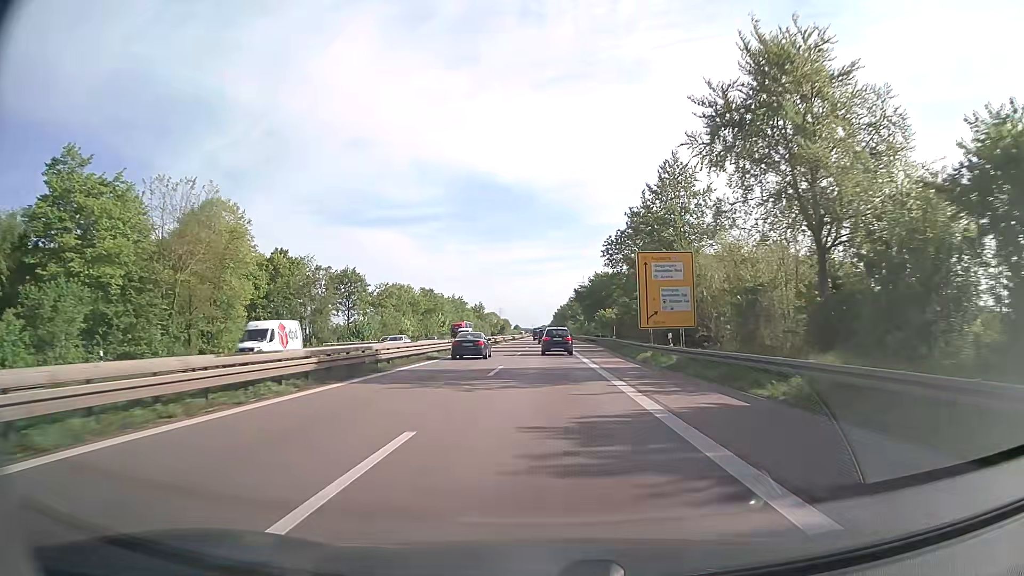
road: trunk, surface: asphalt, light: Day
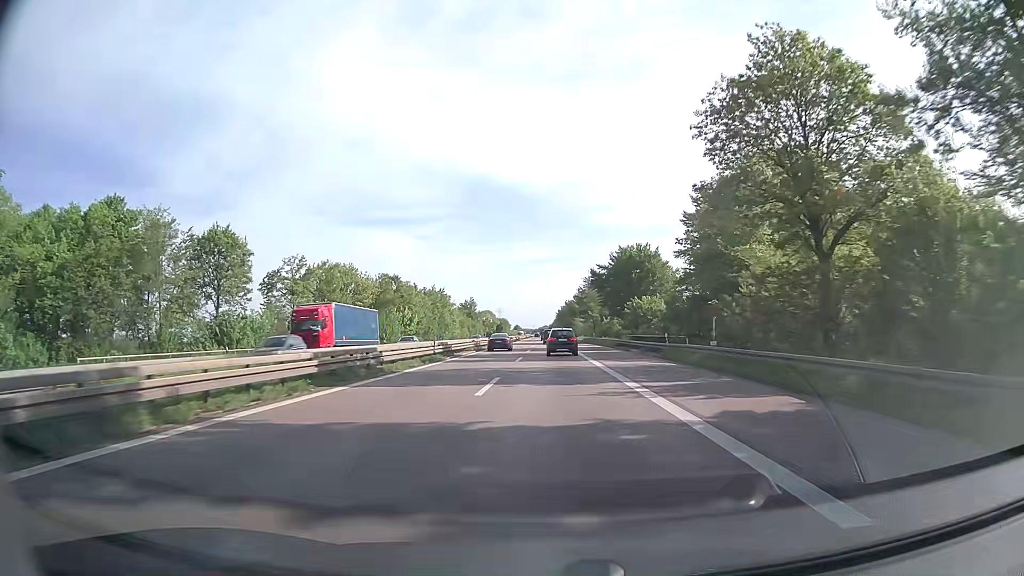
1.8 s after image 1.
(-0.1, +42.7) m; 0°
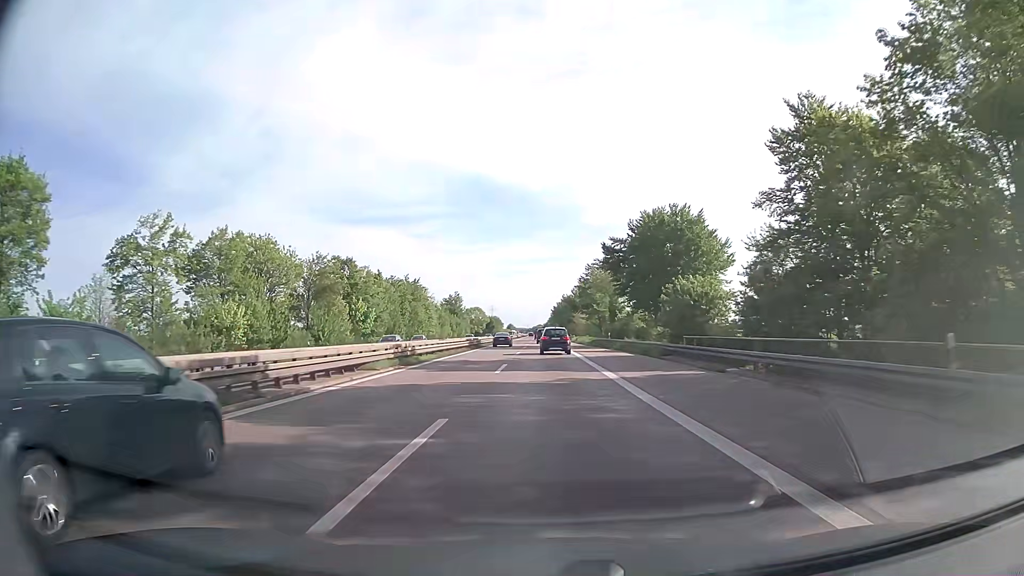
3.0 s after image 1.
(+0.2, +28.2) m; +1°
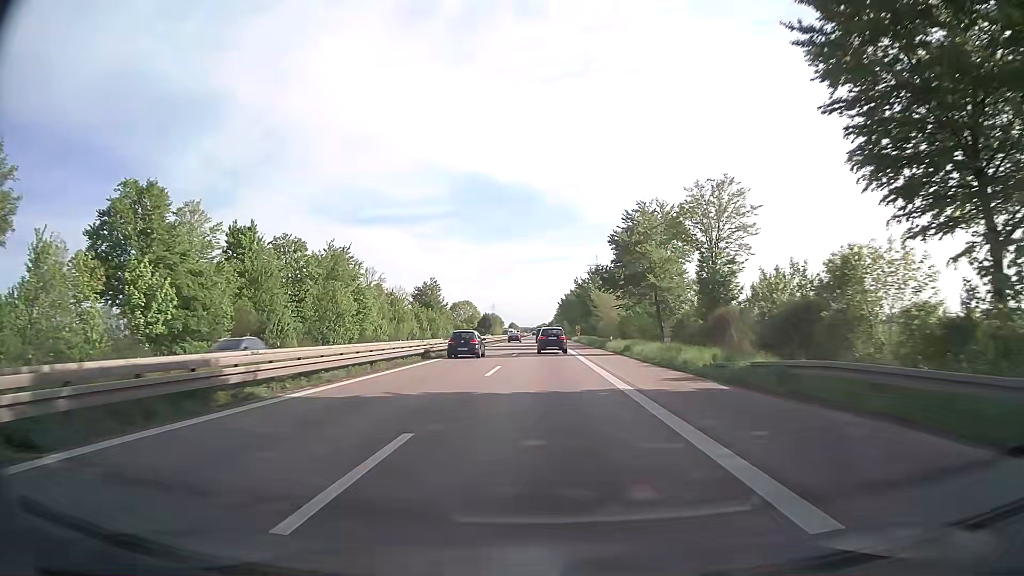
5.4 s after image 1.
(-0.1, +56.0) m; 0°
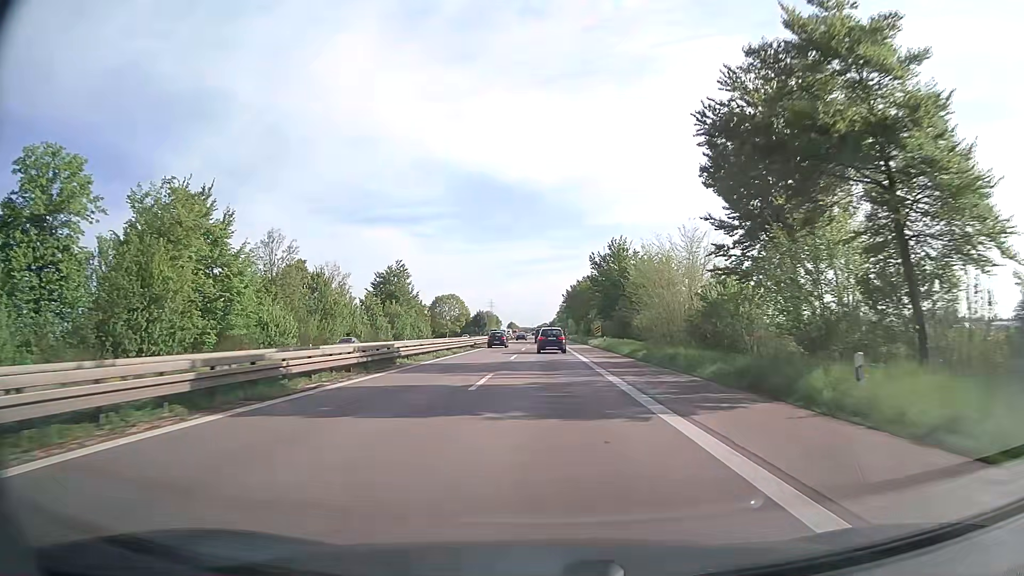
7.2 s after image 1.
(-0.1, +41.2) m; 0°
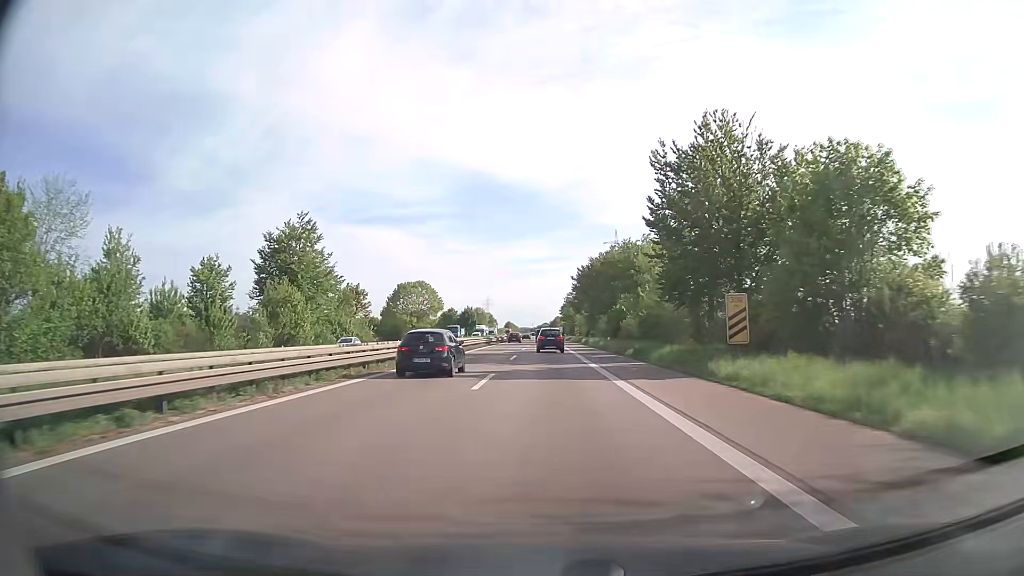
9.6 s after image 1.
(-0.1, +54.3) m; 0°
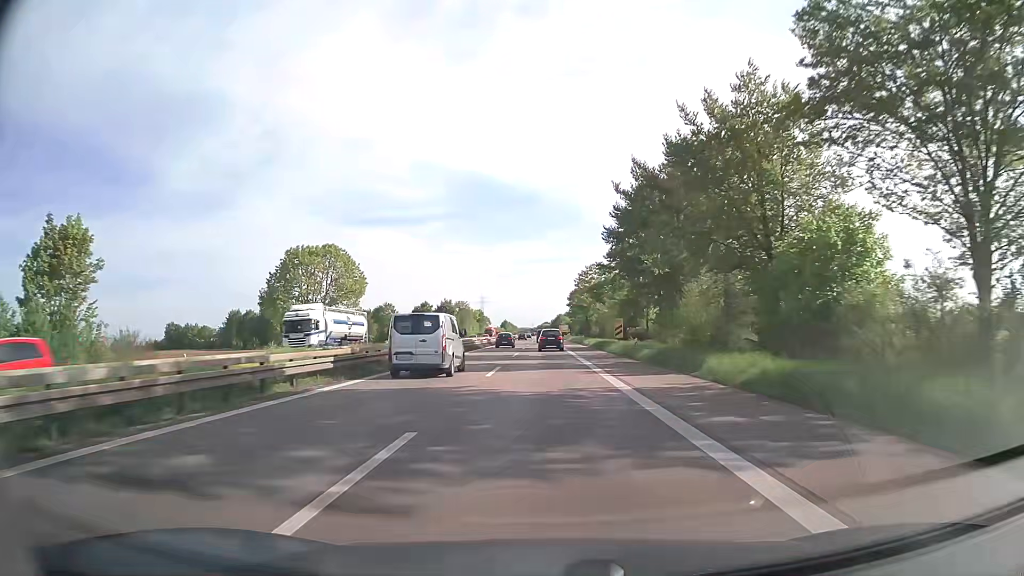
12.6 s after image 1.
(+0.1, +67.3) m; 0°
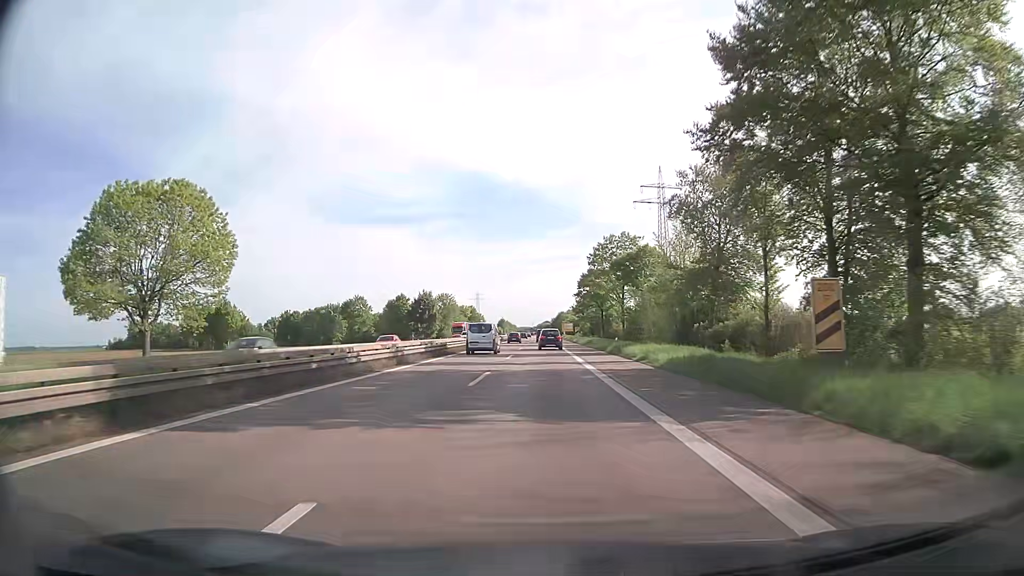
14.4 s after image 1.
(0.0, +40.1) m; 0°
(0, +10) (0, +20) (0, +30) (0, +40) (0, +50) (0, +60) (0, +70) (0, +80) (0, +90) (0, +100) m
